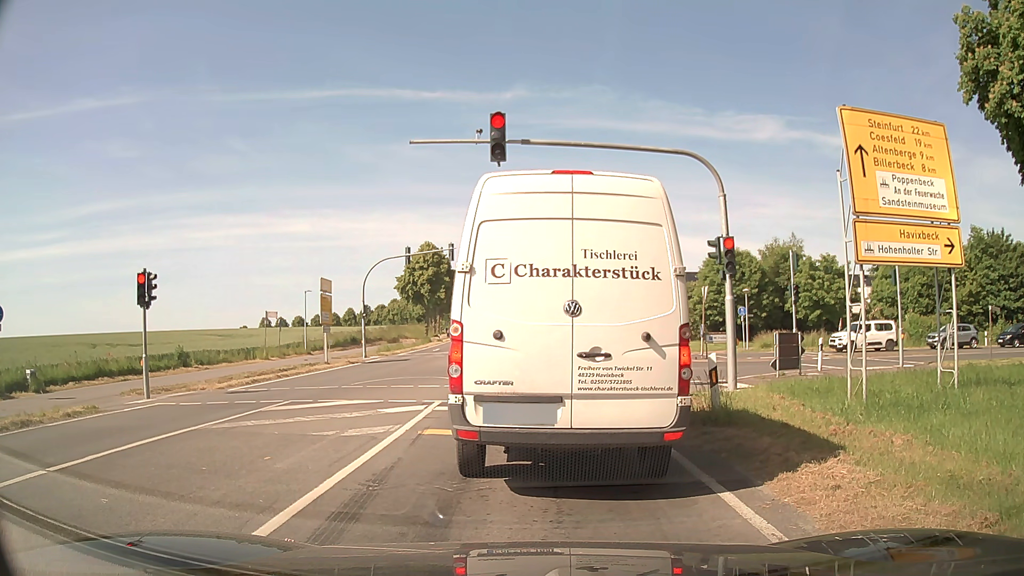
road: secondary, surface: asphalt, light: Day
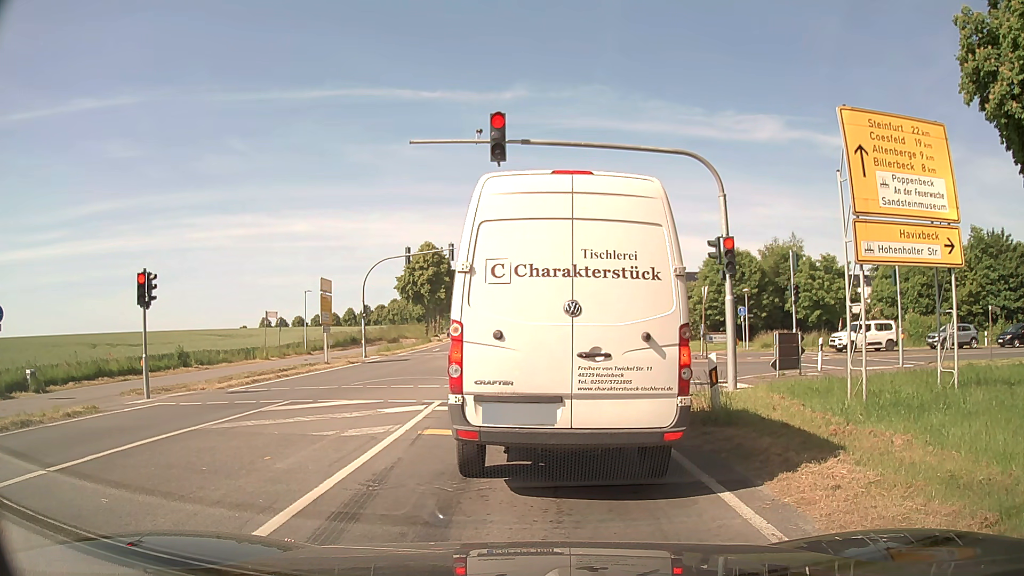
(0.0, 0.0) m; 0°
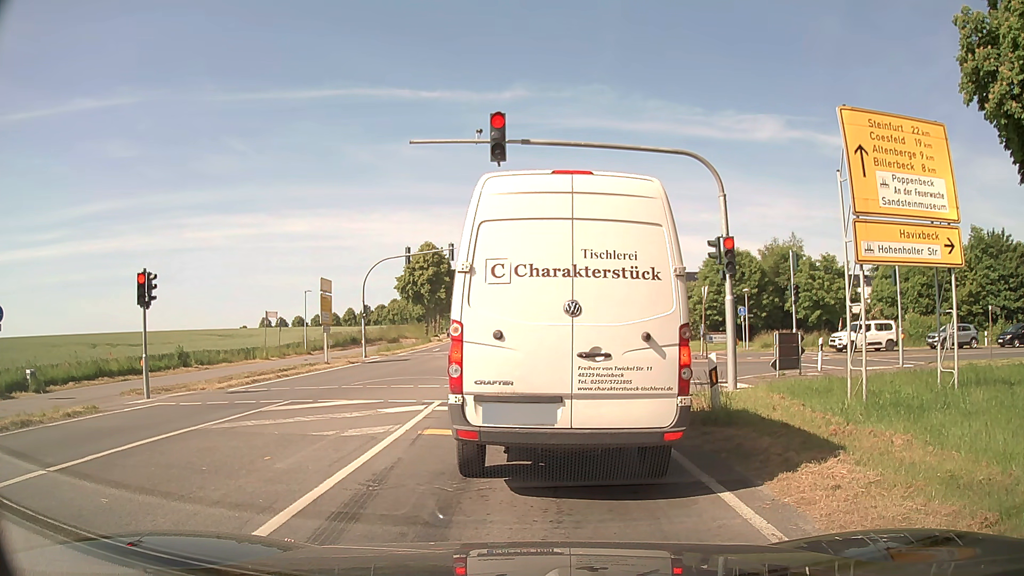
(0.0, 0.0) m; 0°
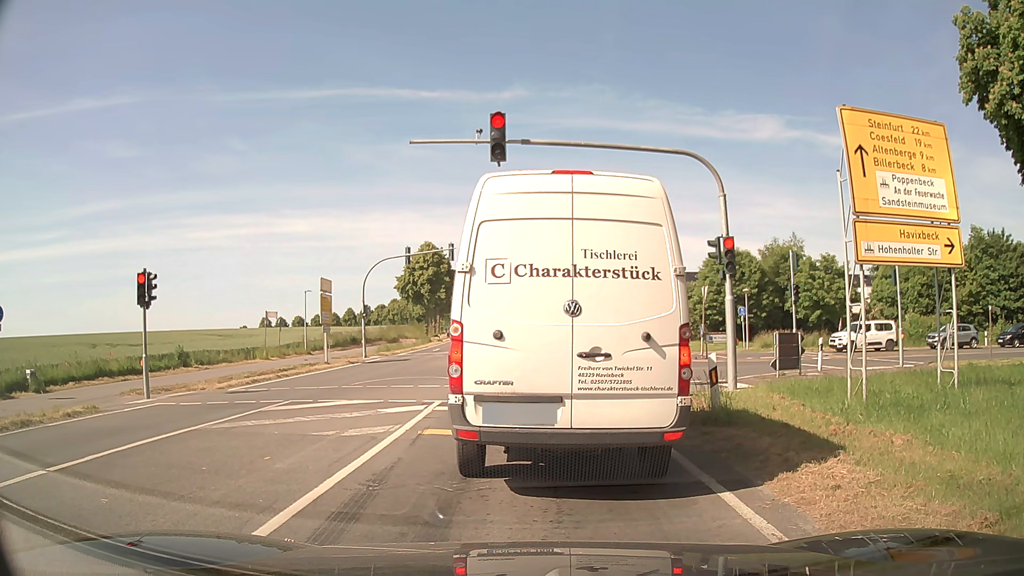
(0.0, 0.0) m; 0°
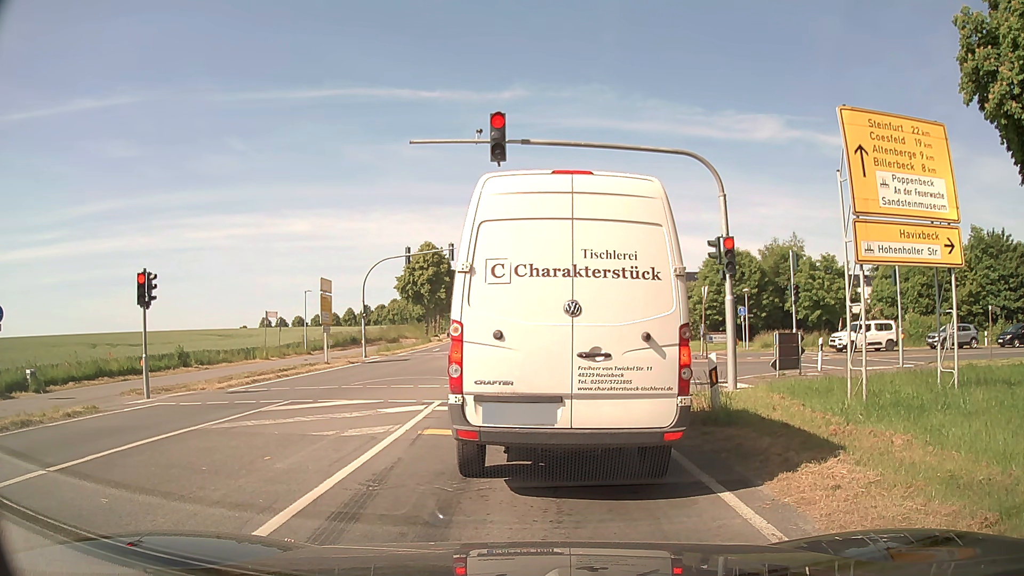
(0.0, 0.0) m; 0°
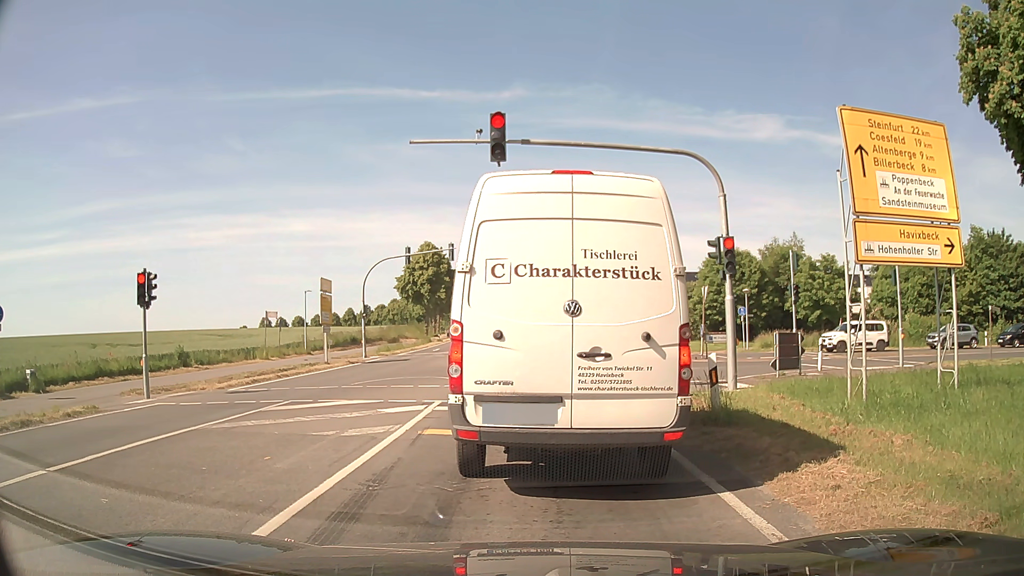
(0.0, 0.0) m; 0°
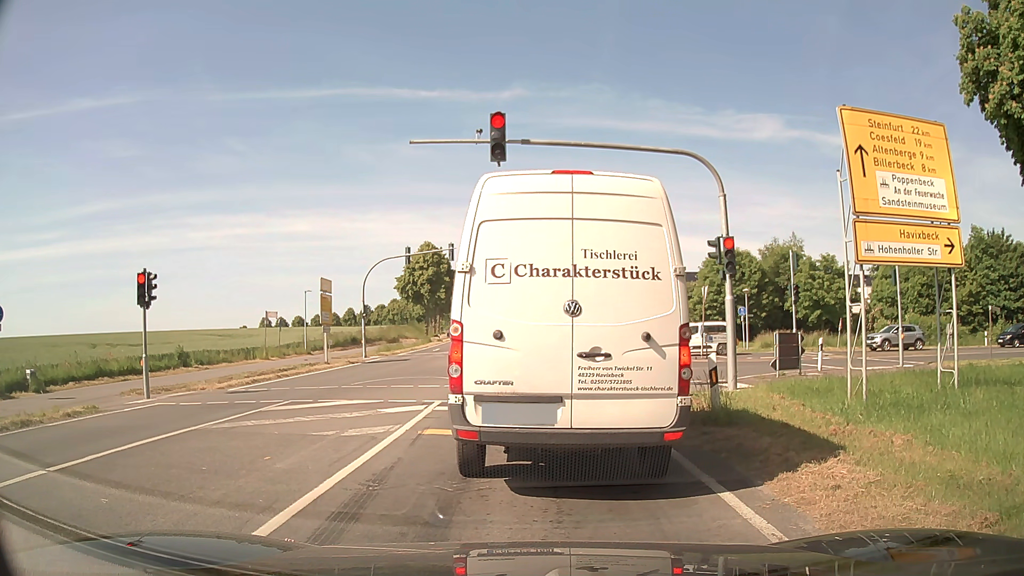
(0.0, 0.0) m; 0°
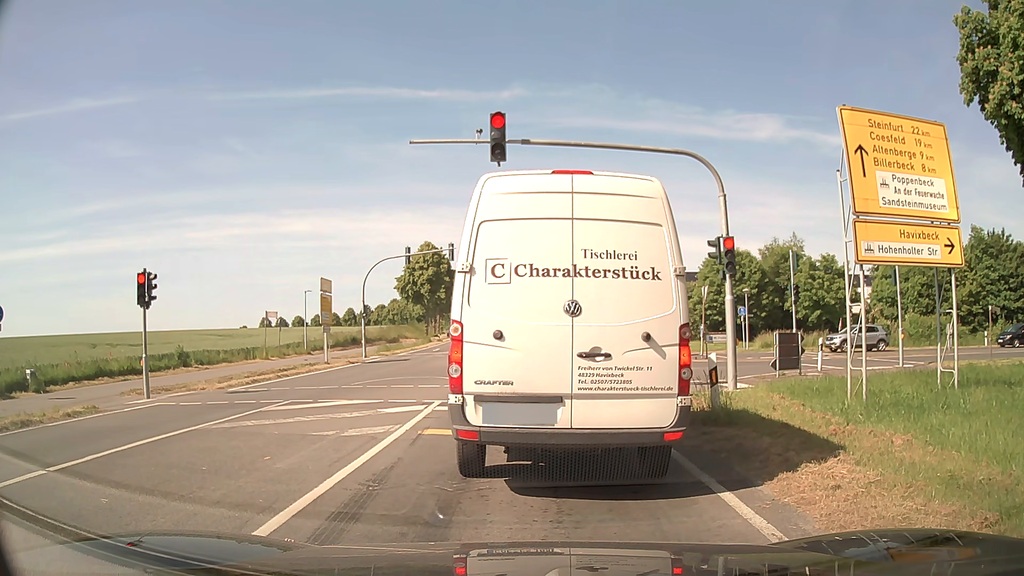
(0.0, 0.0) m; 0°
